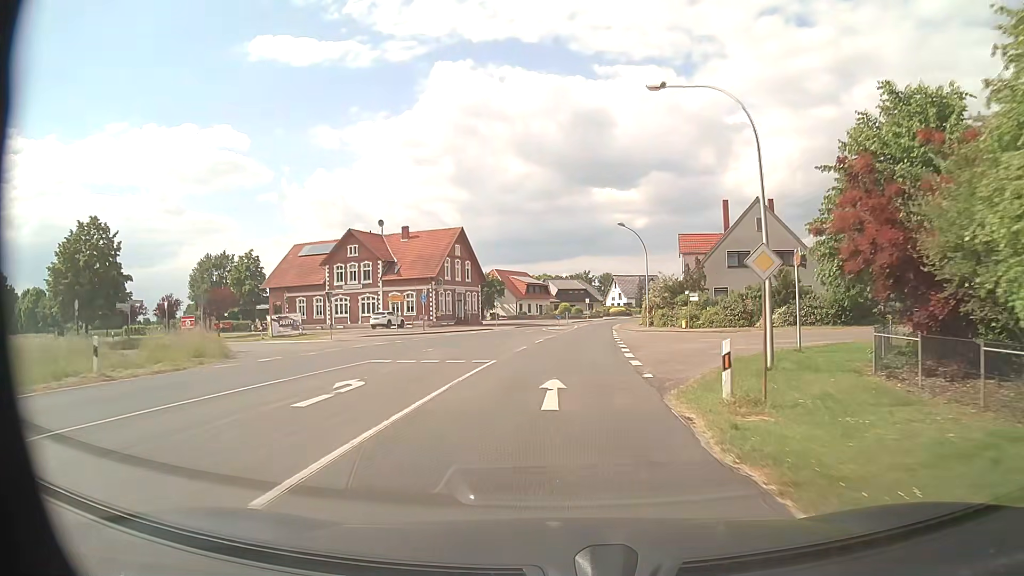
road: secondary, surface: asphalt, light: Day
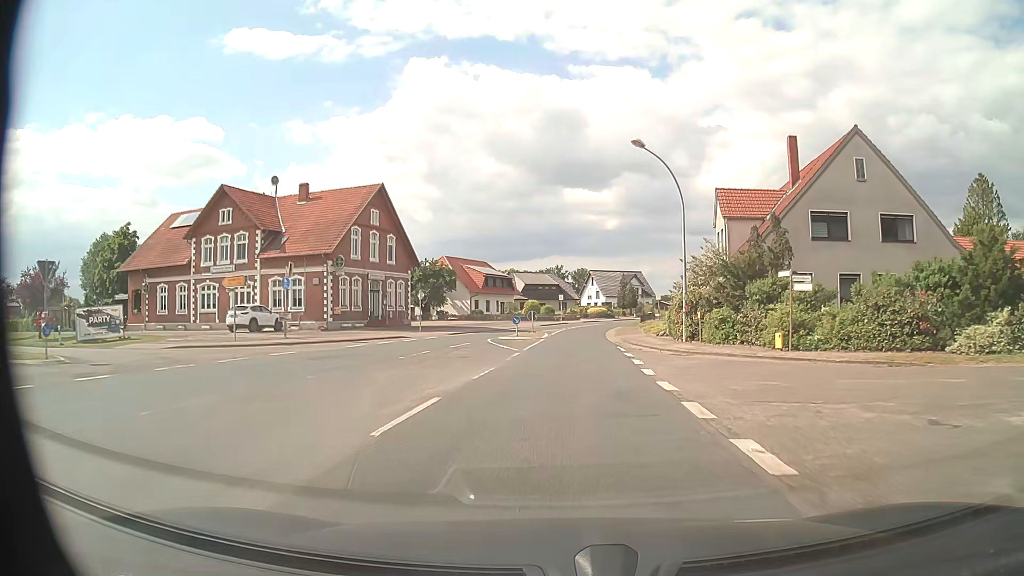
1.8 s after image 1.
(+0.5, +24.2) m; +3°
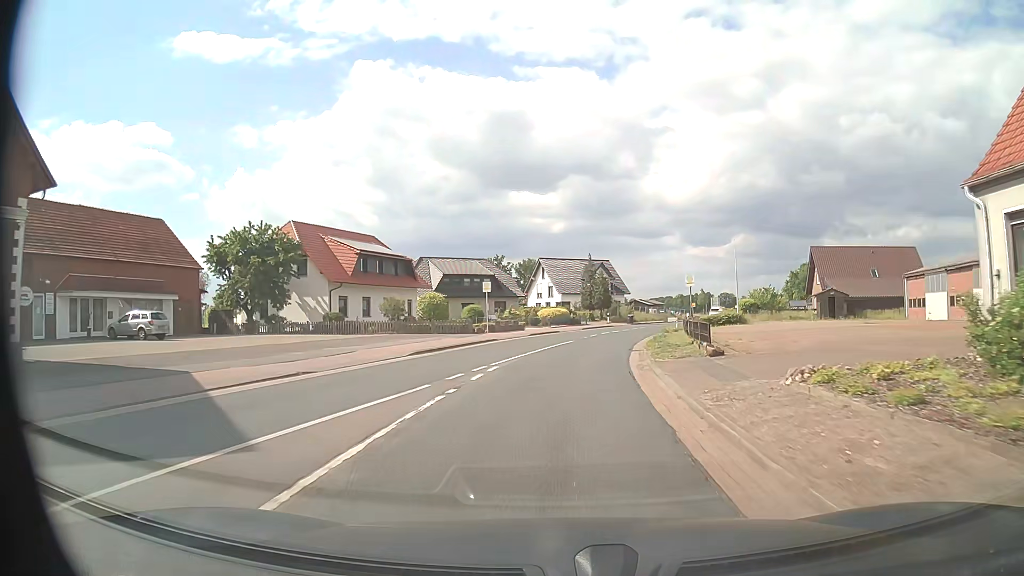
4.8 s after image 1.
(+1.5, +40.2) m; +4°
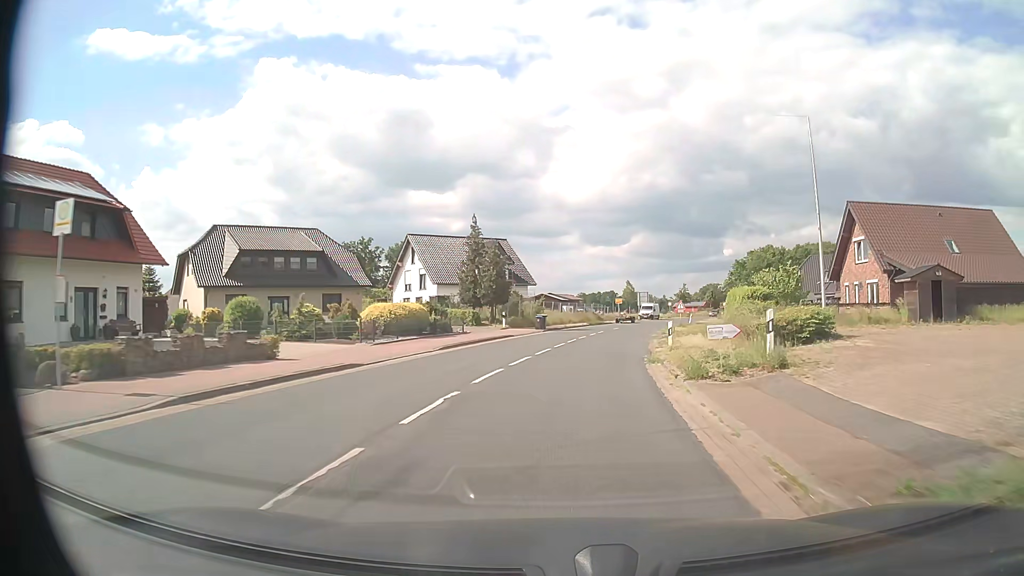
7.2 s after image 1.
(+2.3, +32.0) m; +8°
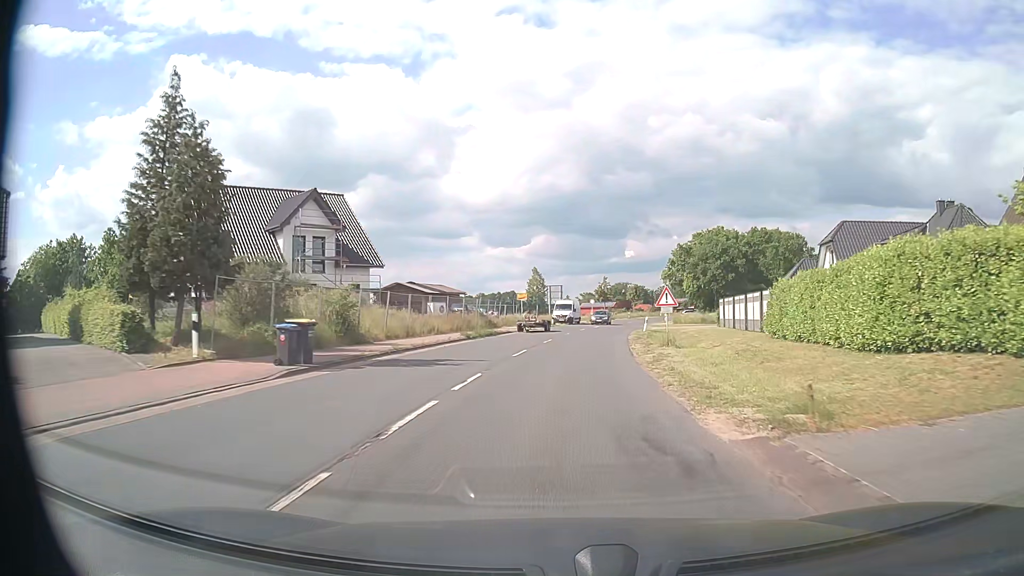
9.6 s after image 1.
(+2.5, +32.1) m; +9°
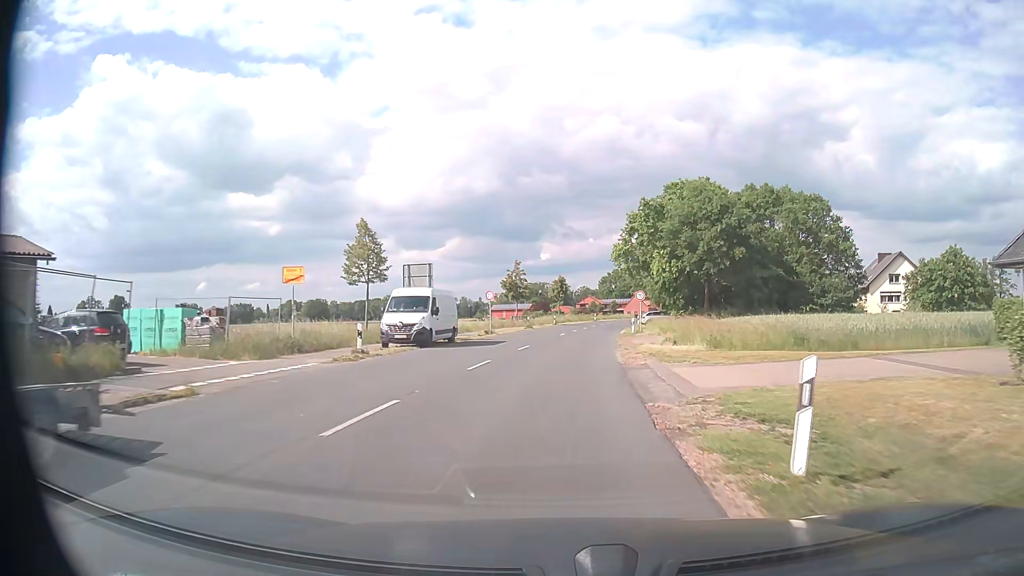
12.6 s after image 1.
(+3.0, +40.1) m; +7°
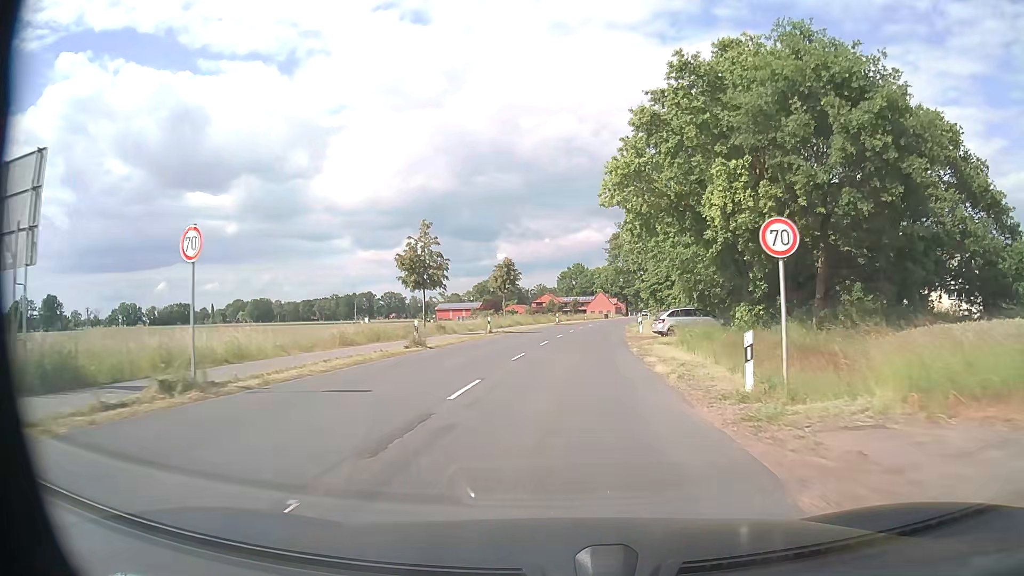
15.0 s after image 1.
(+1.0, +32.4) m; +4°
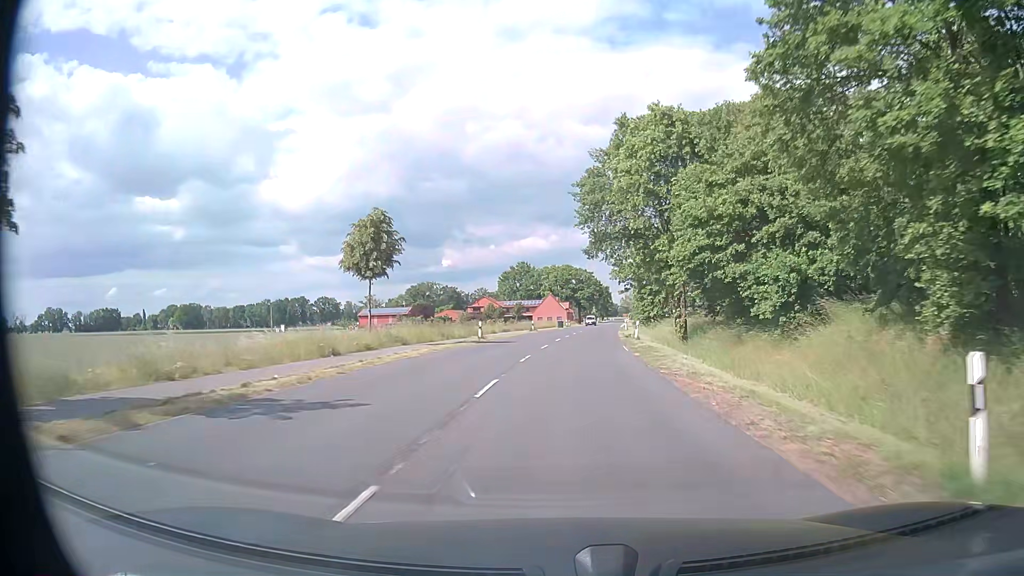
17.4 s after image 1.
(+1.1, +35.5) m; +5°
(0, +10) (0, +20) (+1, +30) (+1, +40) (+2, +50) (+3, +60) (+4, +70) (+5, +80) (+6, +90) (+7, +100) m
